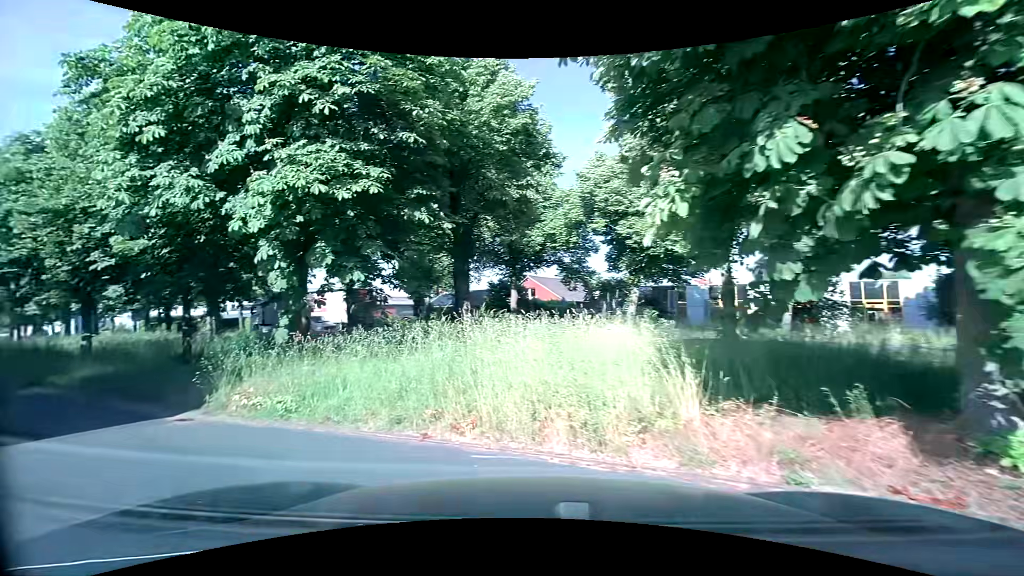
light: Day
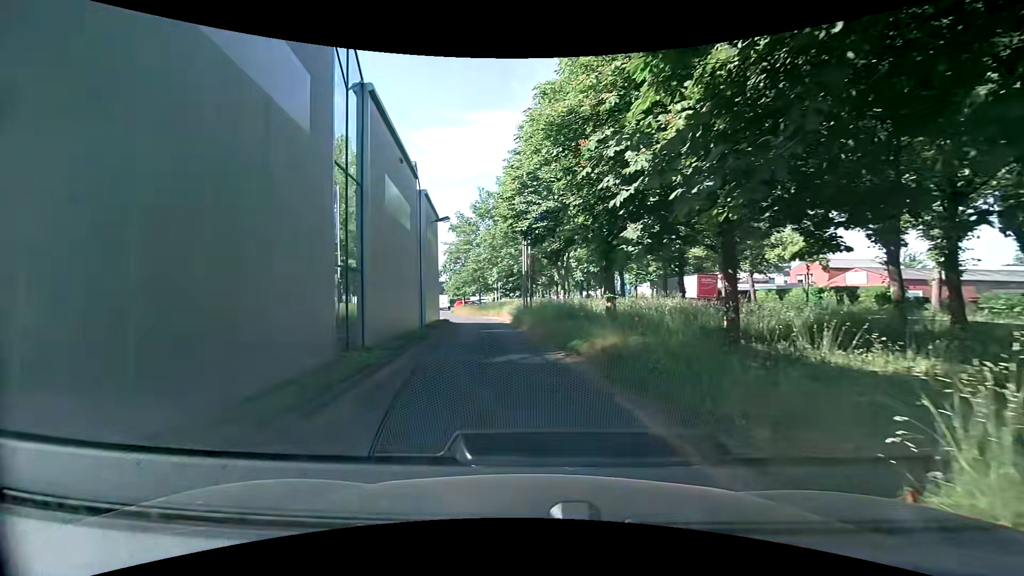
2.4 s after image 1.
(-4.0, +7.2) m; -52°
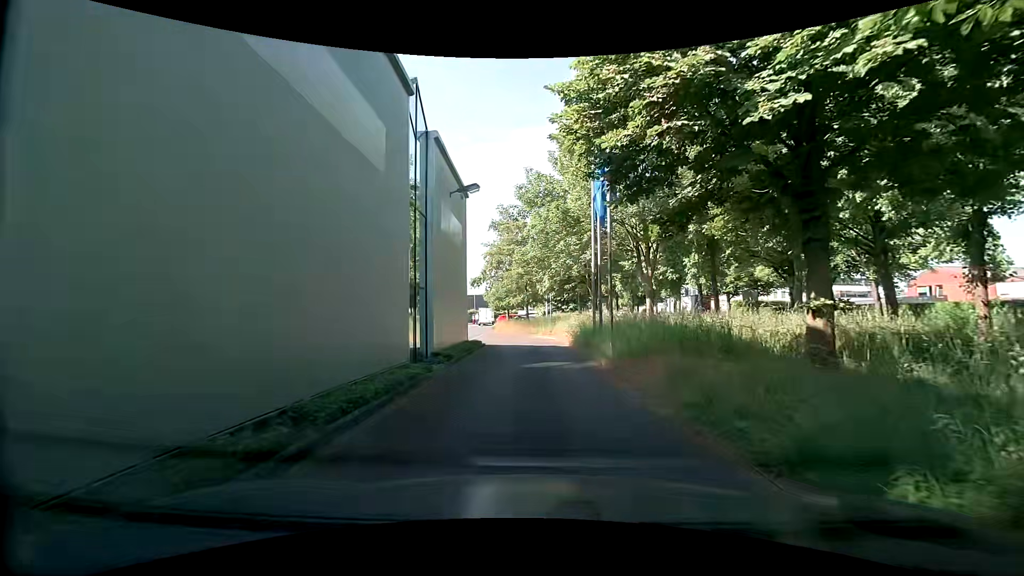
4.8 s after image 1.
(-1.0, +10.1) m; -7°
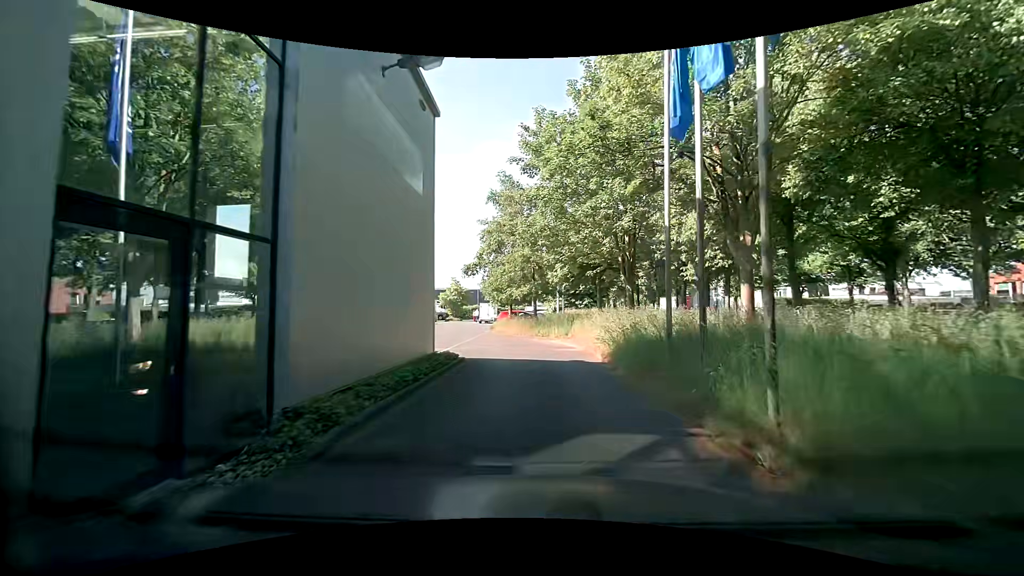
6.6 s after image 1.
(-0.1, +9.2) m; -2°
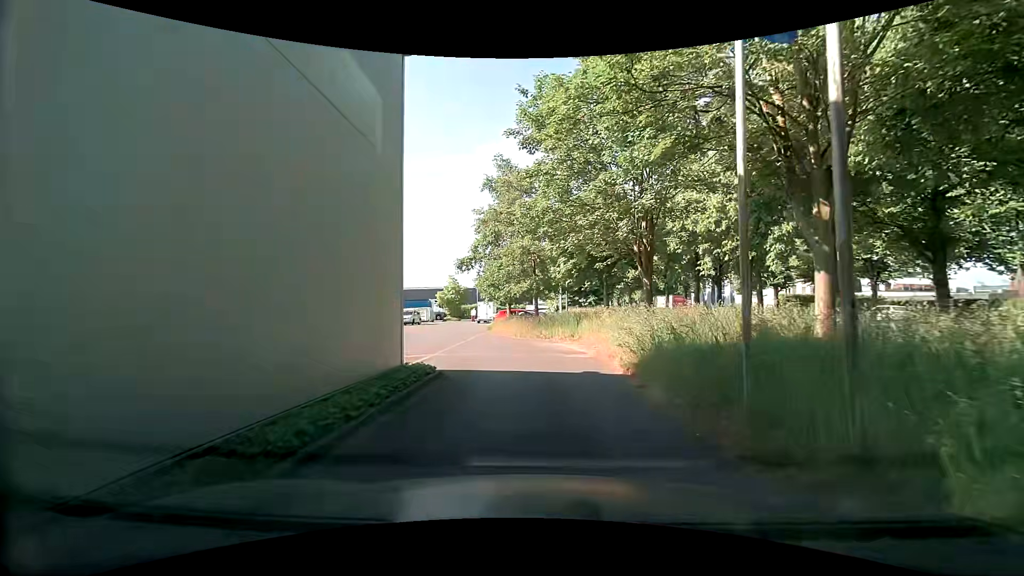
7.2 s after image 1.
(+0.1, +3.3) m; 0°
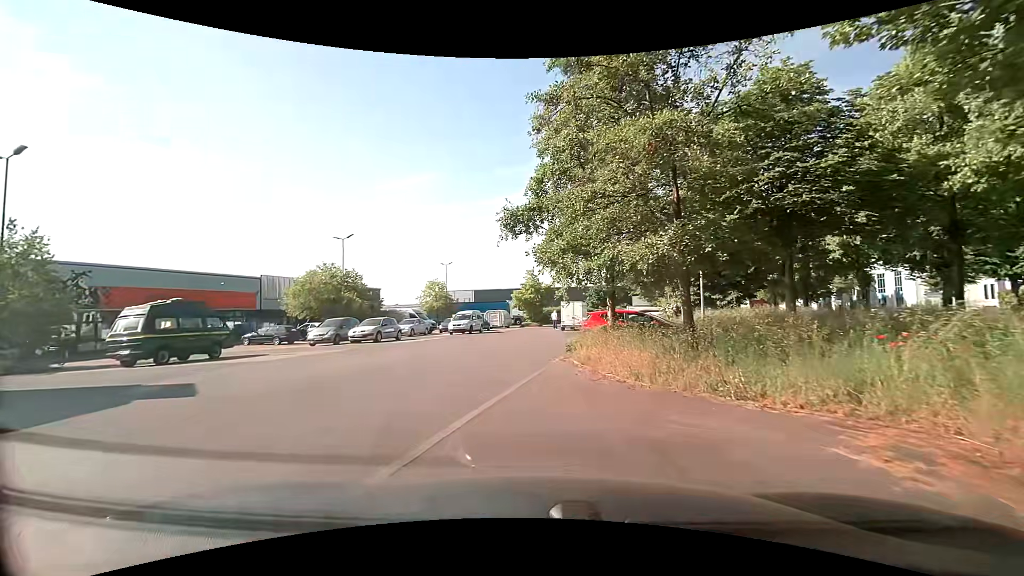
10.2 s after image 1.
(-0.5, +15.5) m; -10°
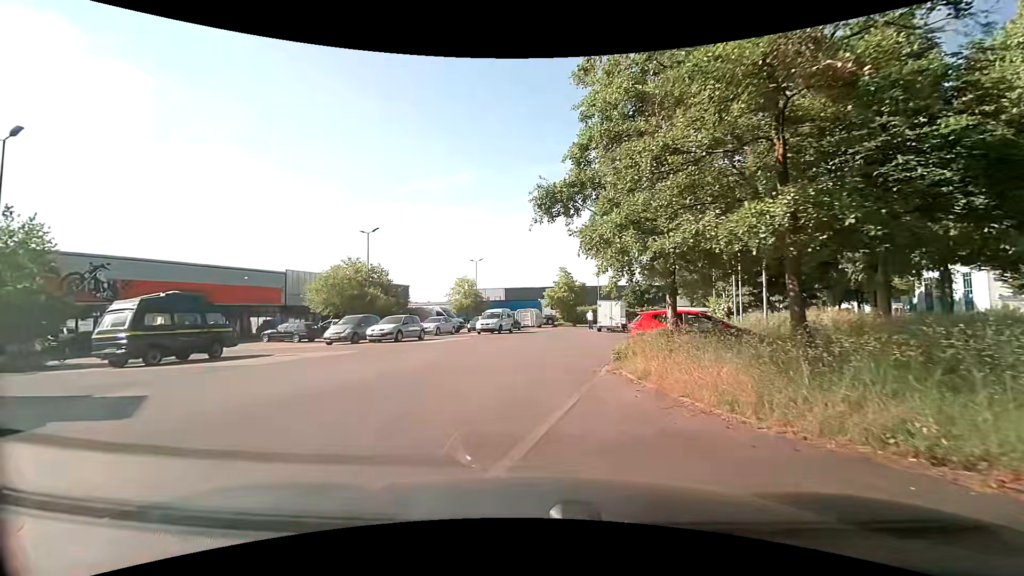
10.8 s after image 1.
(-0.1, +2.8) m; -3°
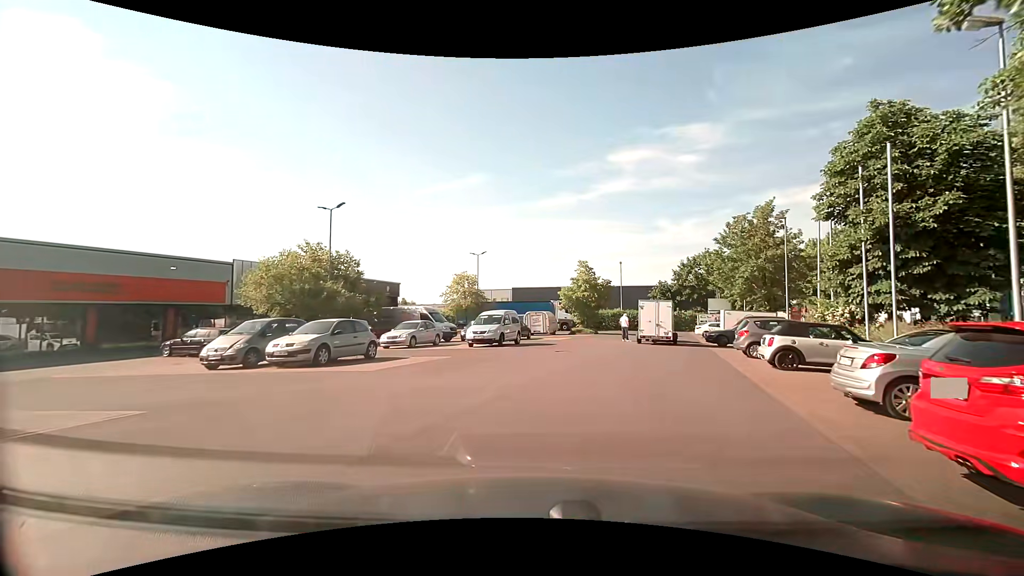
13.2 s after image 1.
(-0.4, +11.2) m; -1°
(0, +10) (+2, +20) (+2, +30) (+4, +40) (+8, +49) (+8, +59) (+1, +64) (-9, +67) (-19, +69) (-28, +72) m
